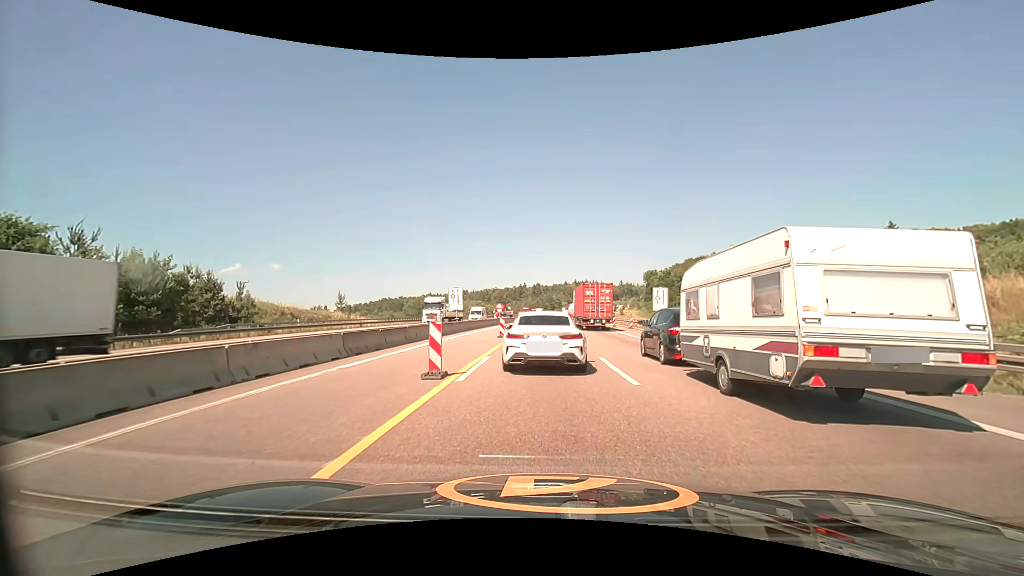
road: motorway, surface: asphalt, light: Day
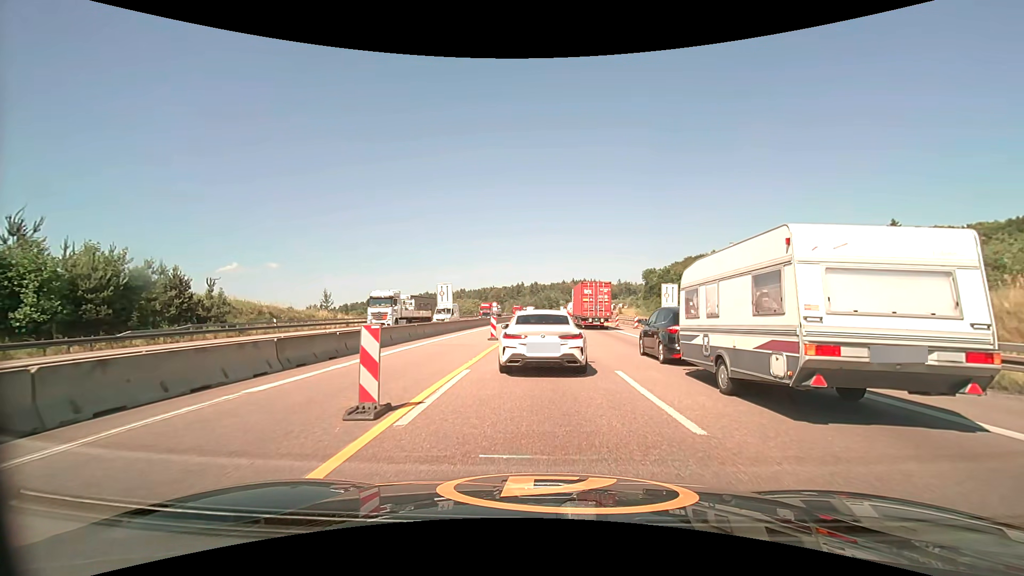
(0.0, +4.0) m; 0°
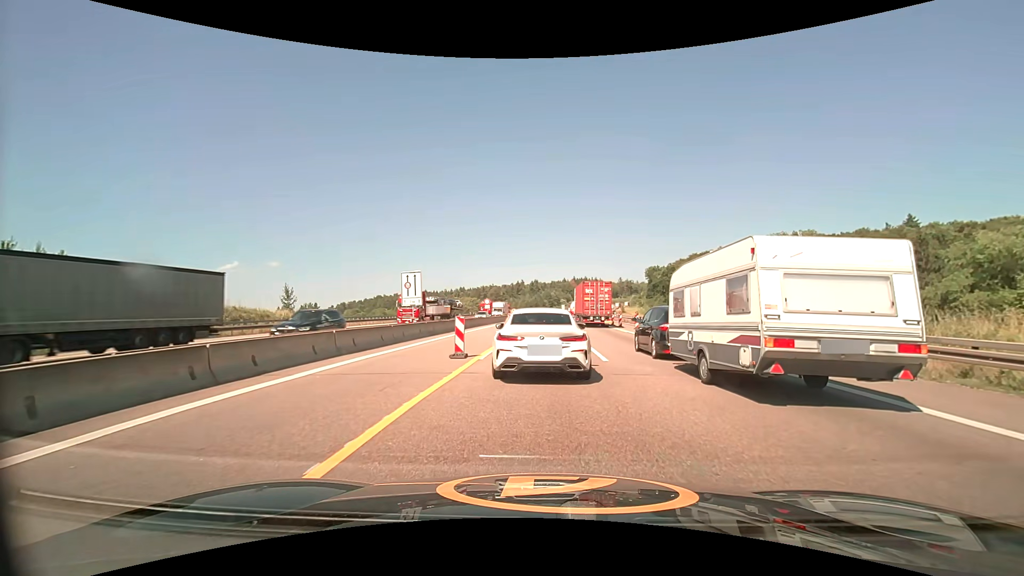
(0.0, +10.3) m; 0°
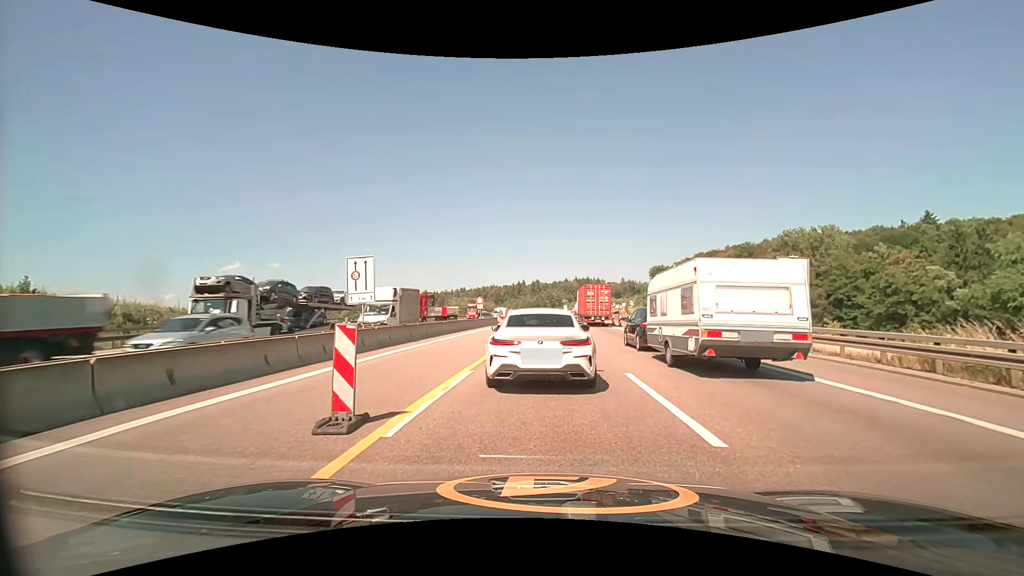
(0.0, +8.6) m; 0°
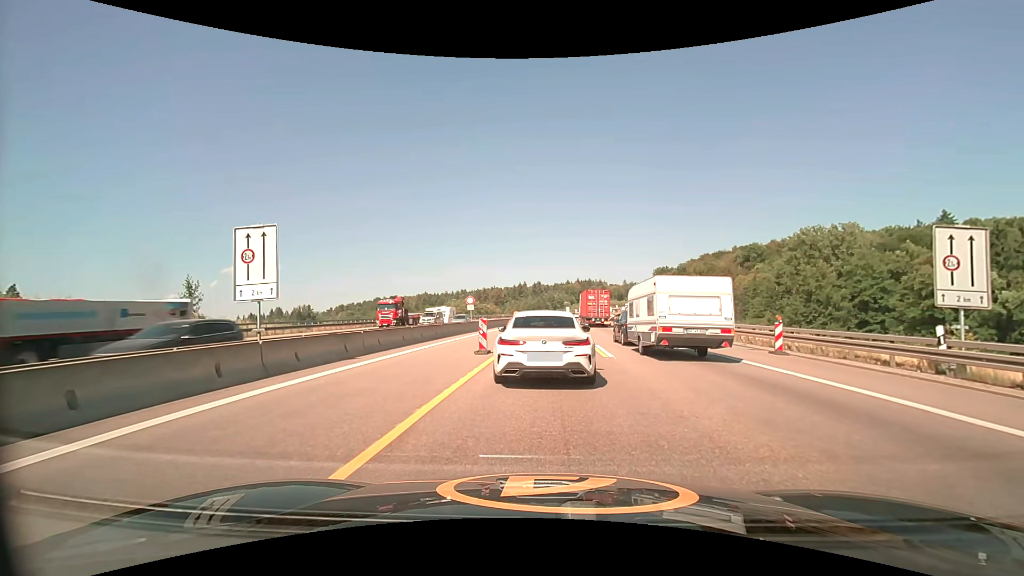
(0.0, +8.1) m; 0°
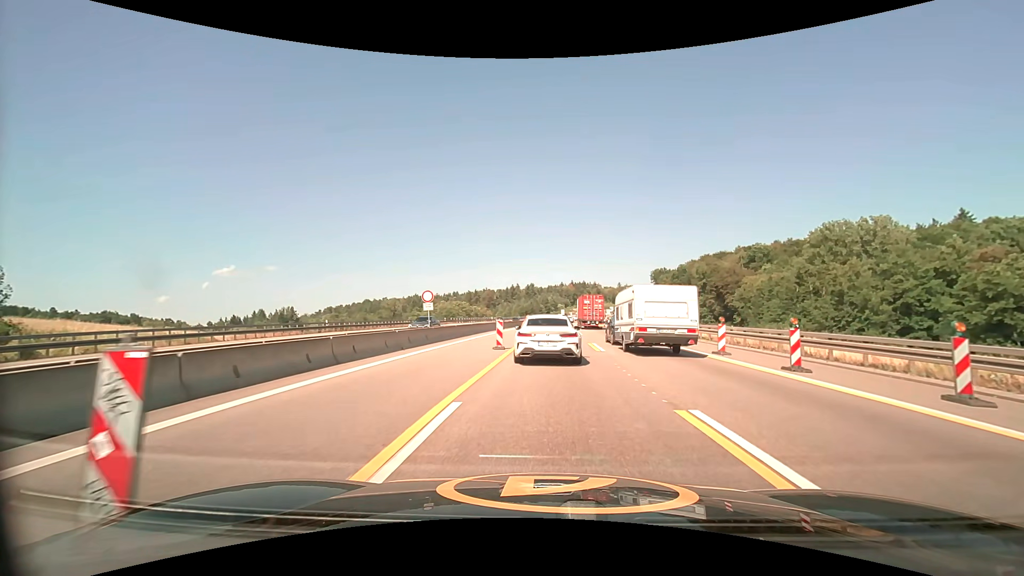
(+0.1, +15.0) m; +1°
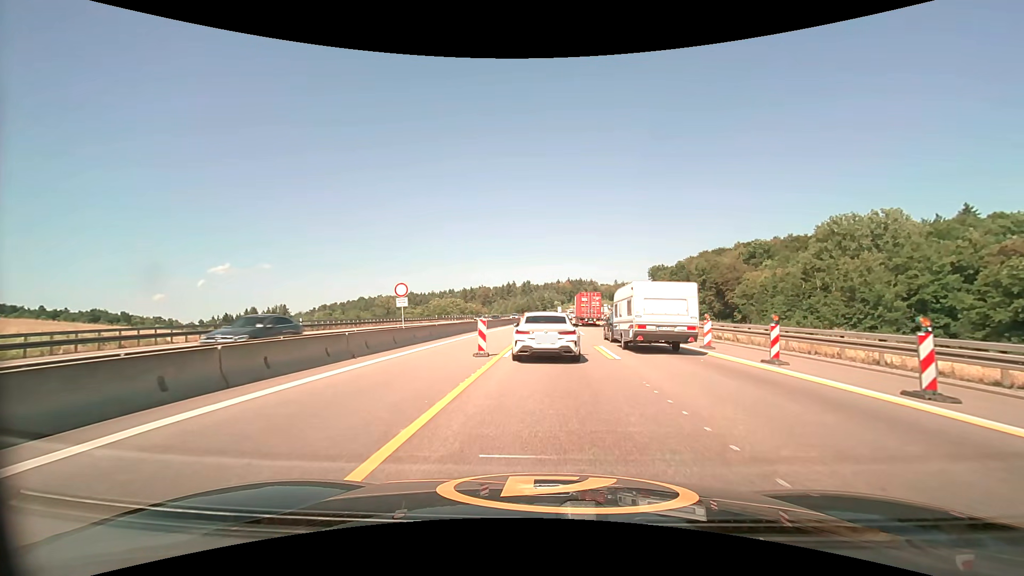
(0.0, +4.9) m; +1°
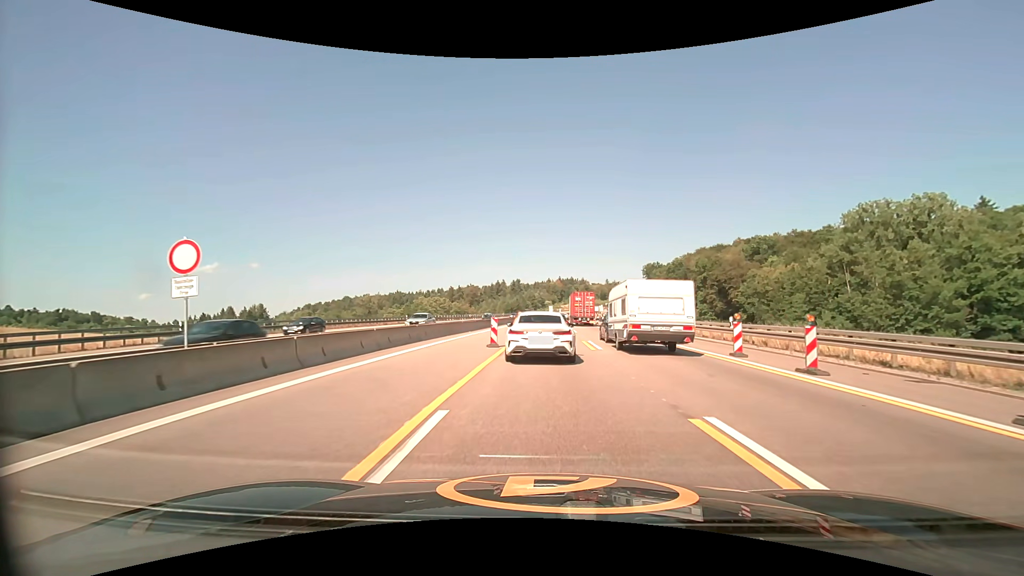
(+0.1, +15.0) m; +1°
(0, +10) (0, +20) (0, +30) (+1, +40) (+1, +50) (+1, +60) (+1, +70) (+2, +80) (+2, +90) (+3, +100) m
